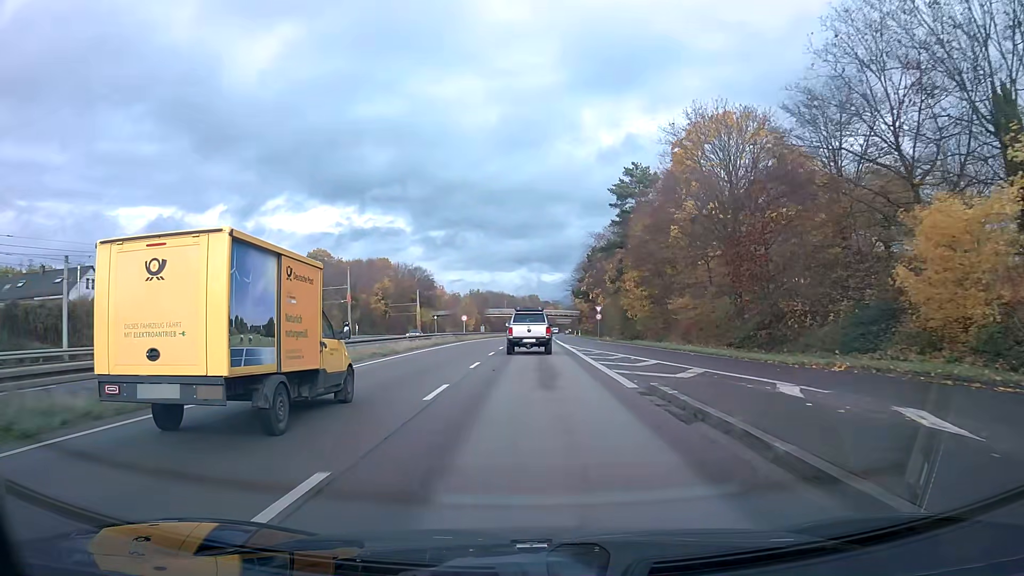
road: trunk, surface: asphalt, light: Day
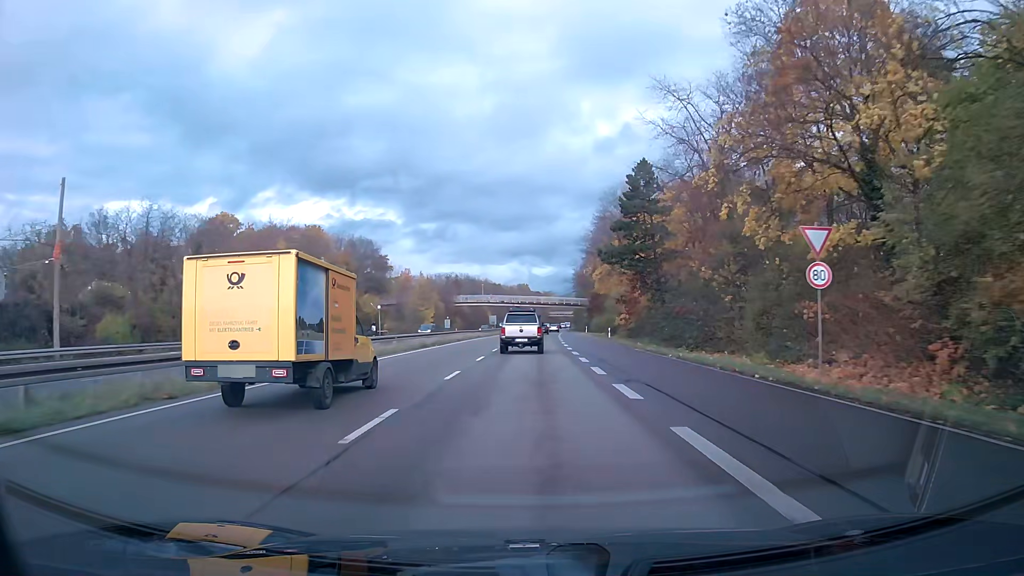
(+0.4, +57.3) m; +1°
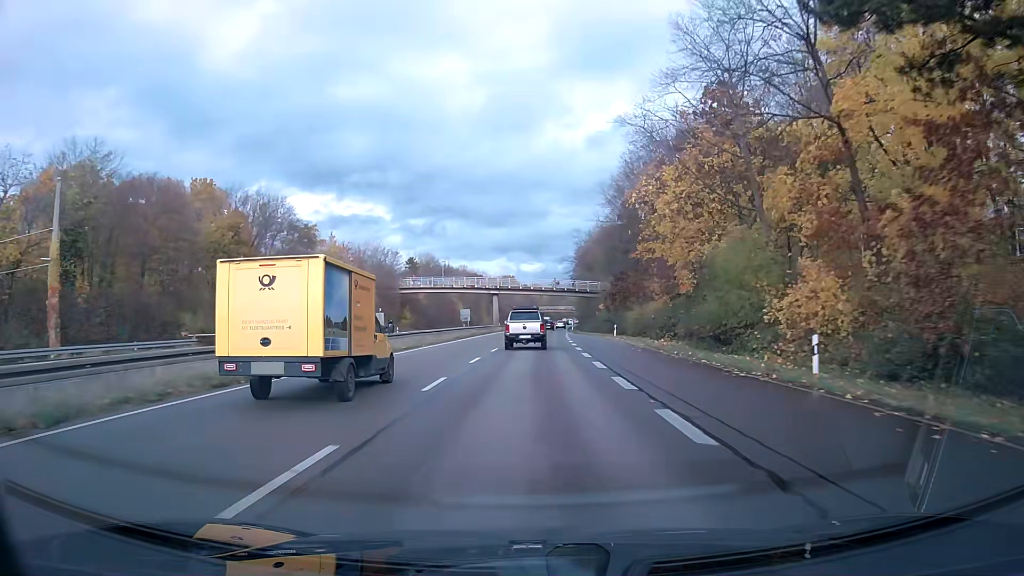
(+0.3, +47.3) m; +1°
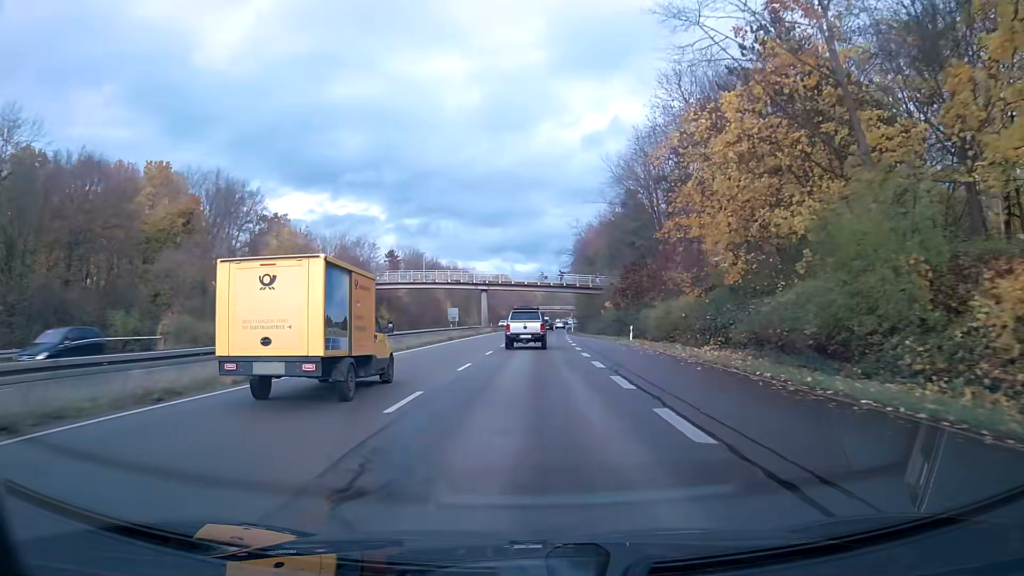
(0.0, +12.0) m; 0°
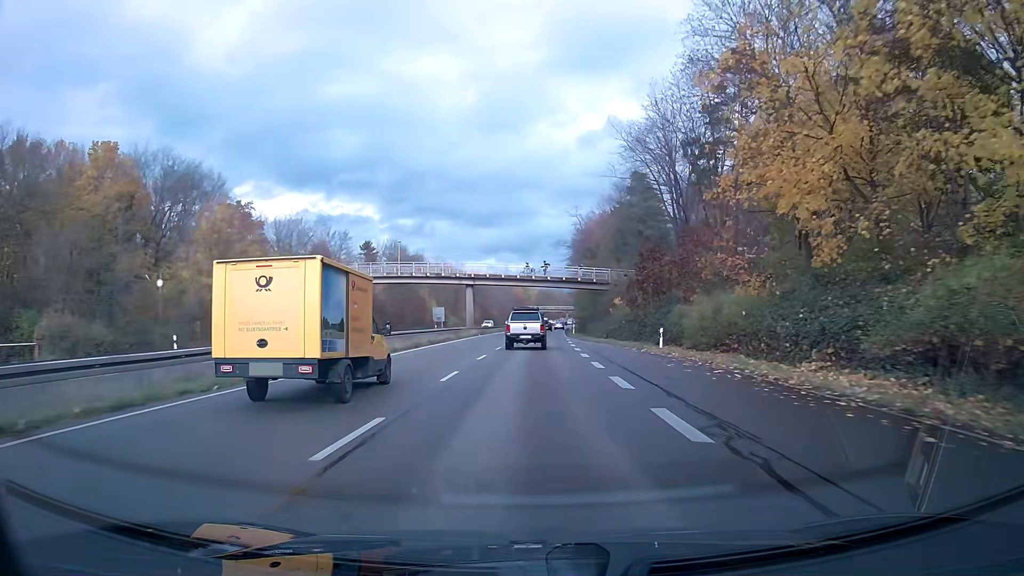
(0.0, +12.1) m; 0°
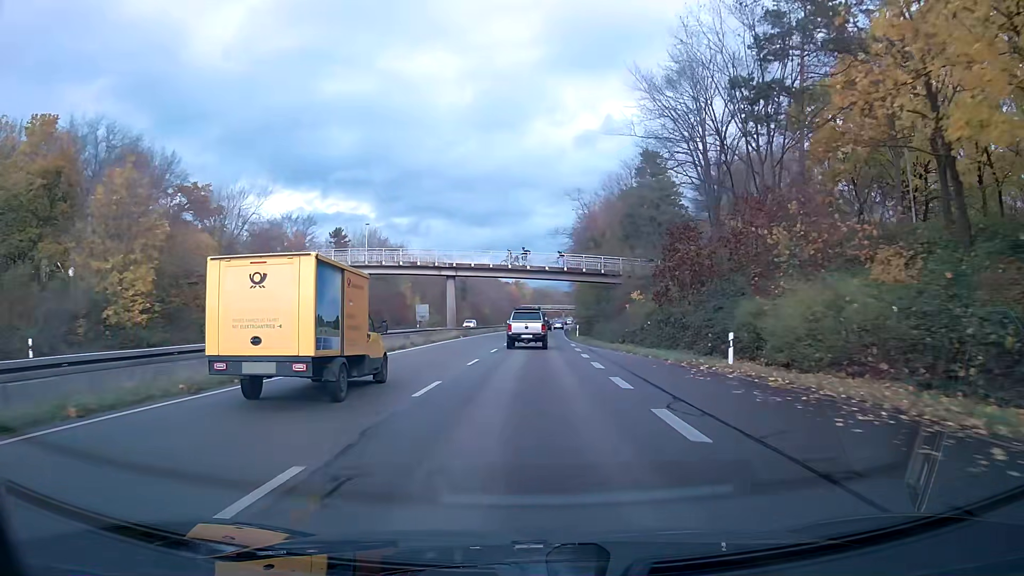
(+0.1, +12.2) m; +1°
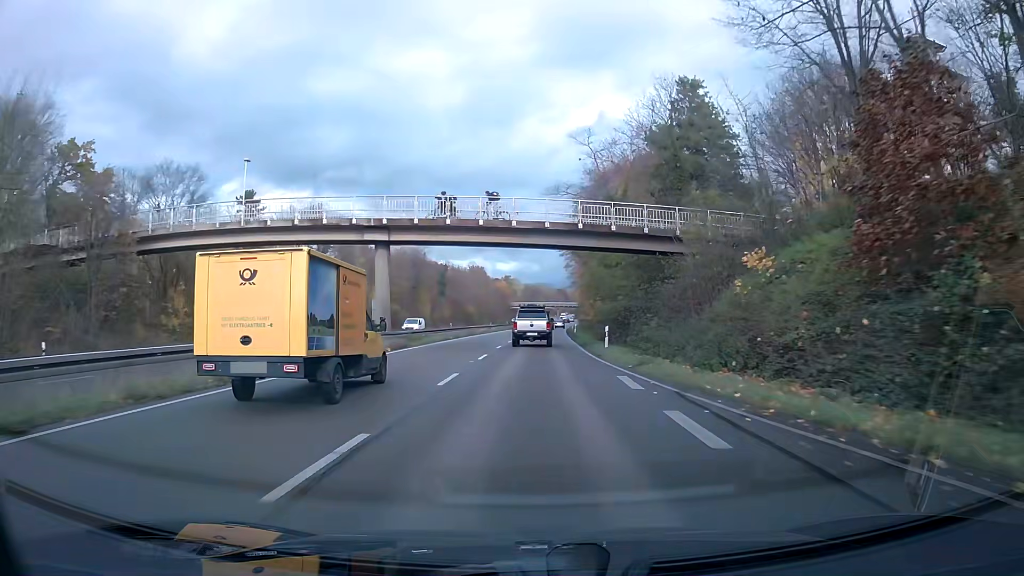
(+0.2, +24.7) m; +1°
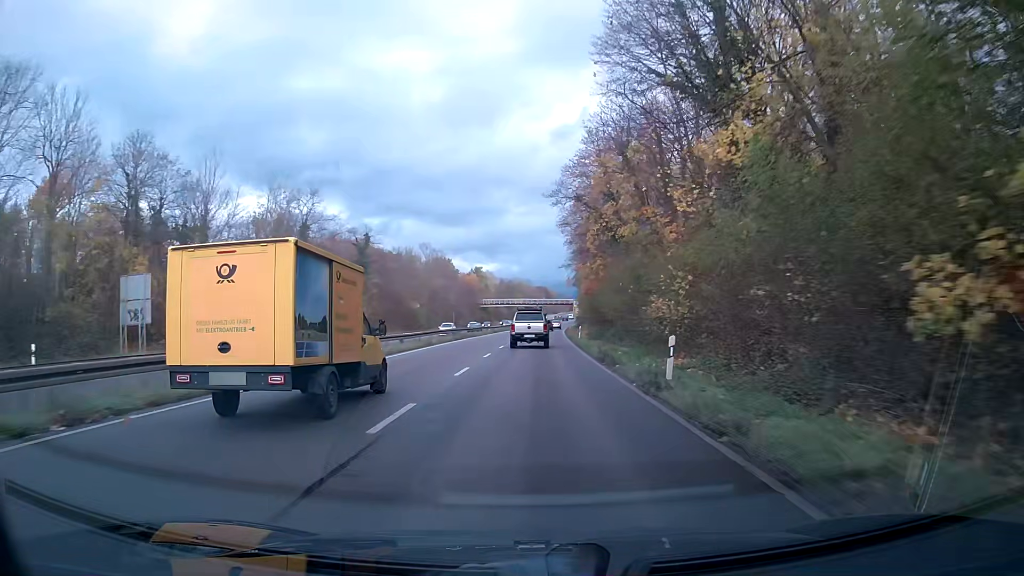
(+0.9, +49.7) m; +2°
